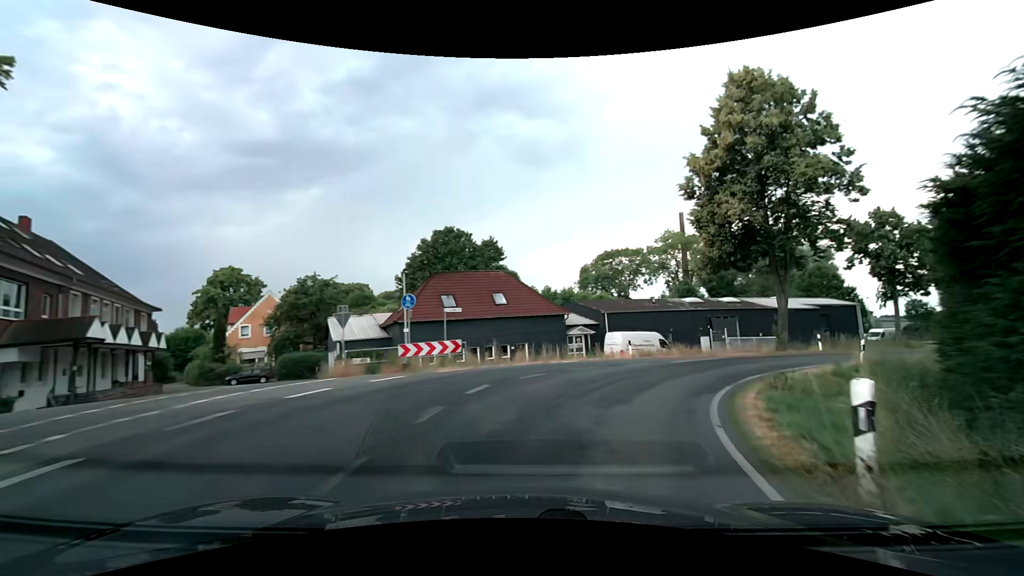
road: secondary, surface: asphalt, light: Day
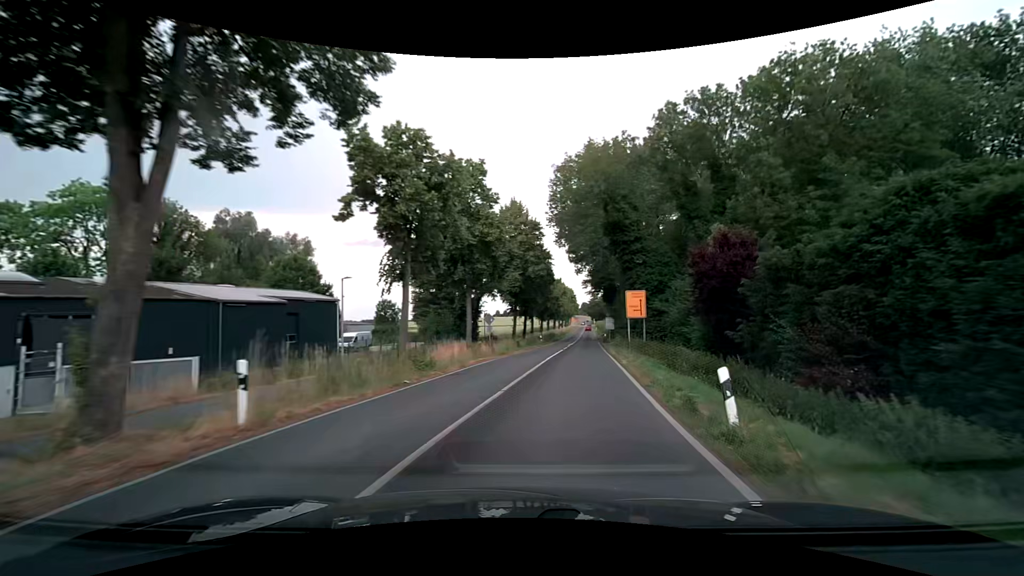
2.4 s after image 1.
(+12.9, +24.2) m; +55°
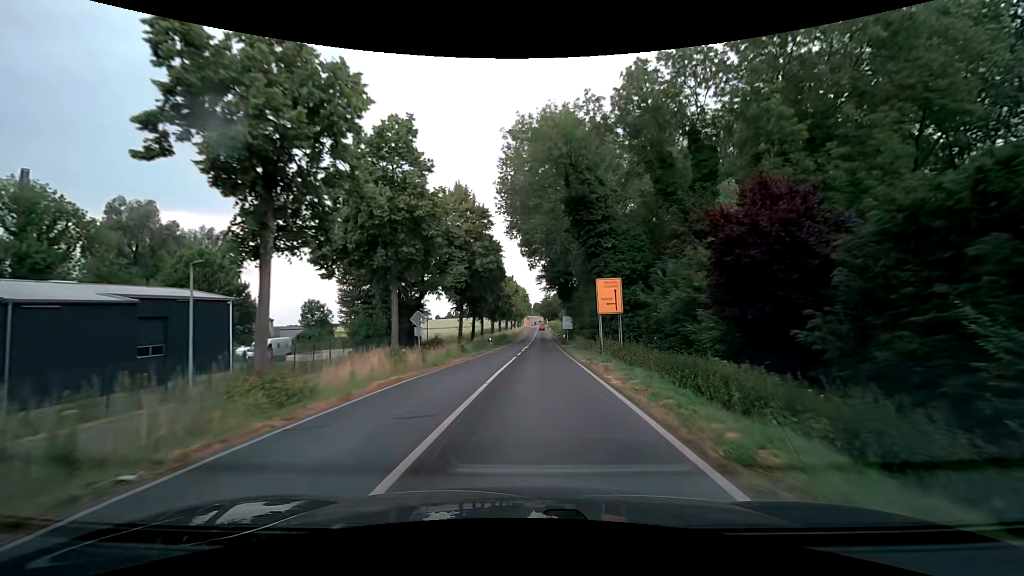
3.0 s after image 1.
(+0.5, +8.3) m; +6°
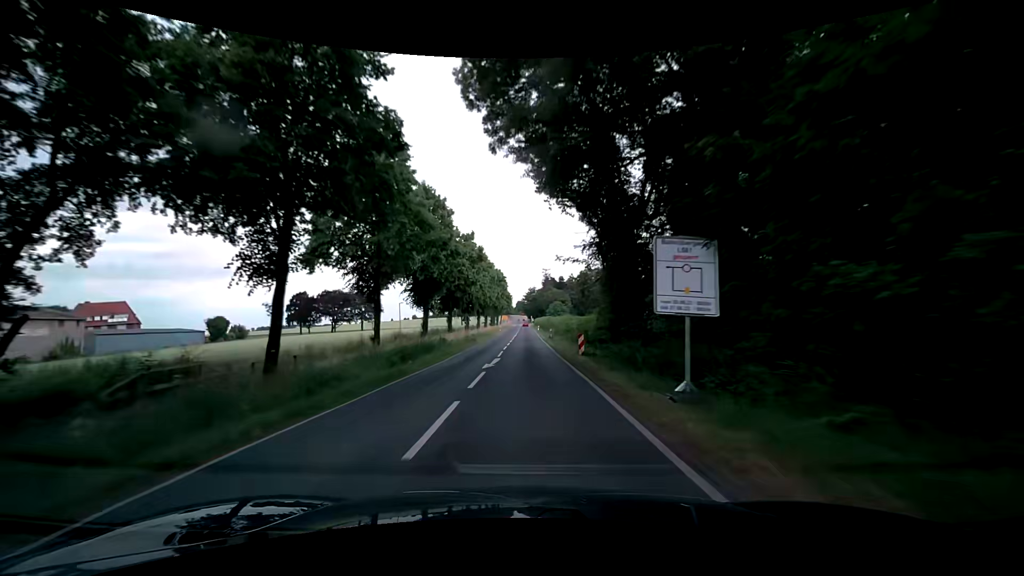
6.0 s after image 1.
(+1.4, +54.2) m; +2°
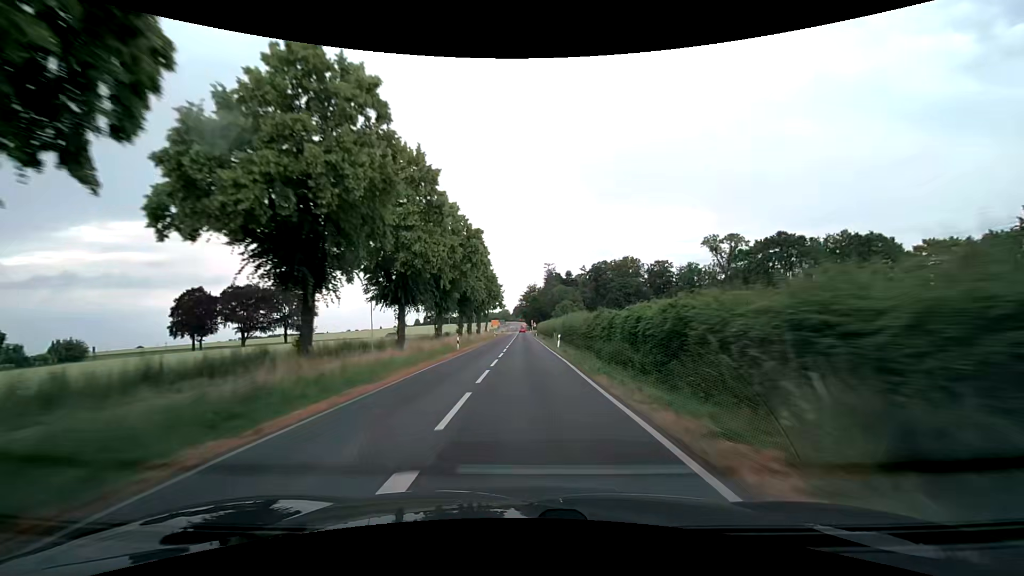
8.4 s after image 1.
(+0.2, +60.1) m; +1°
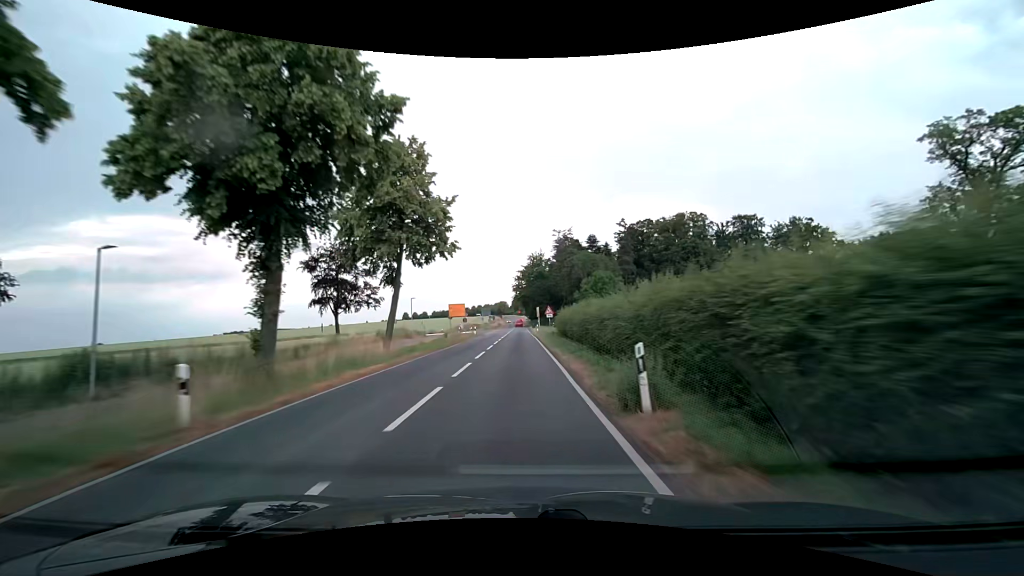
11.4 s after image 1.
(0.0, +77.8) m; 0°
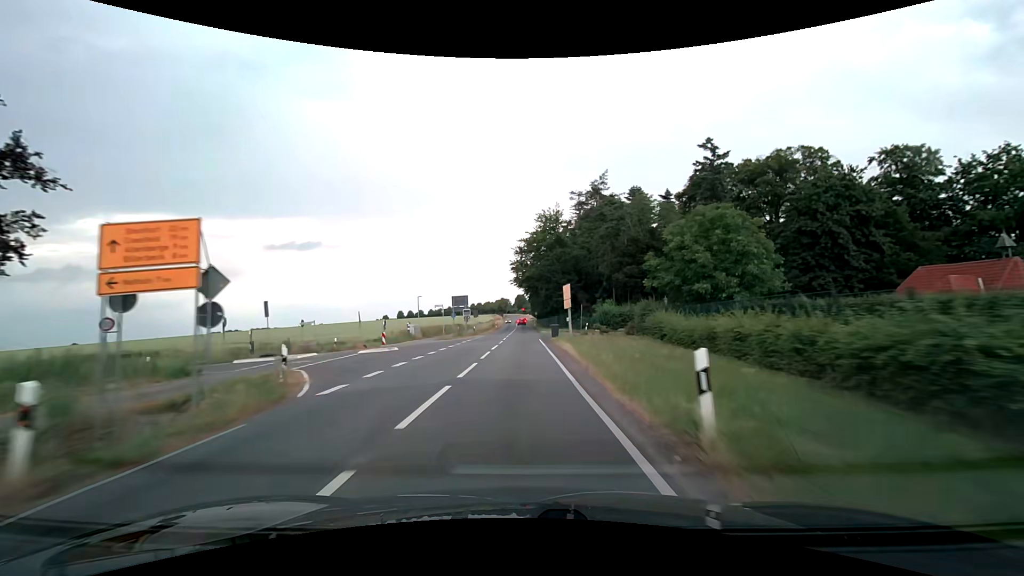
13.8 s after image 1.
(-0.4, +51.5) m; -1°
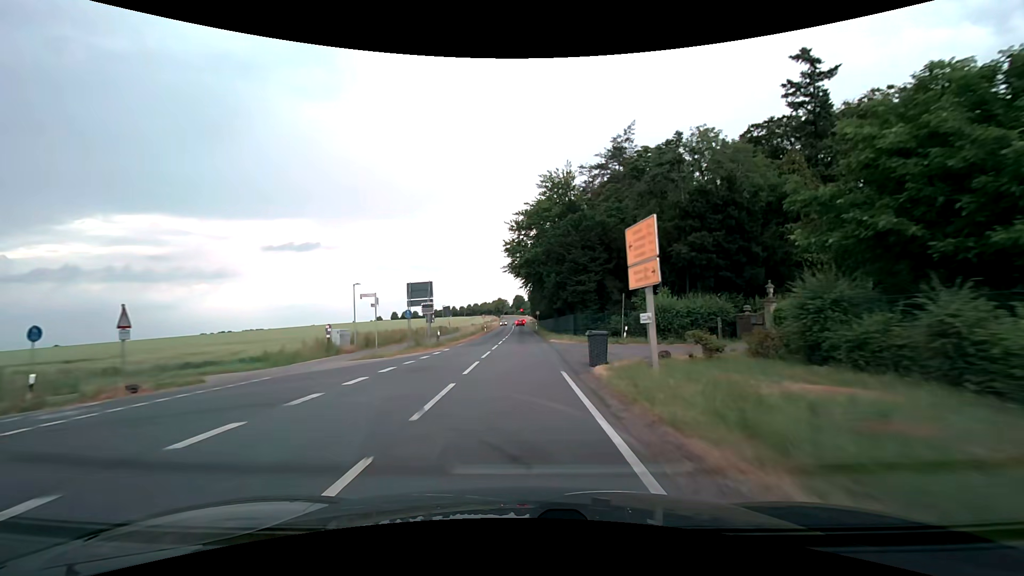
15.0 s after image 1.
(+0.1, +22.6) m; 0°
(0, +10) (0, +20) (0, +30) (0, +40) (0, +50) (0, +60) (0, +70) (0, +80) (0, +90) (-1, +100) m
